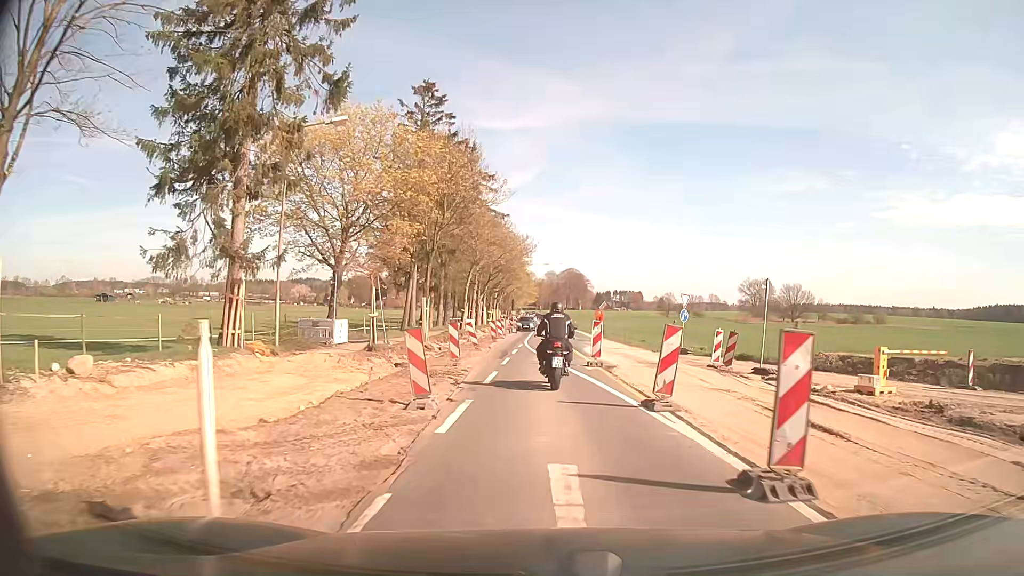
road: secondary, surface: asphalt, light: Day
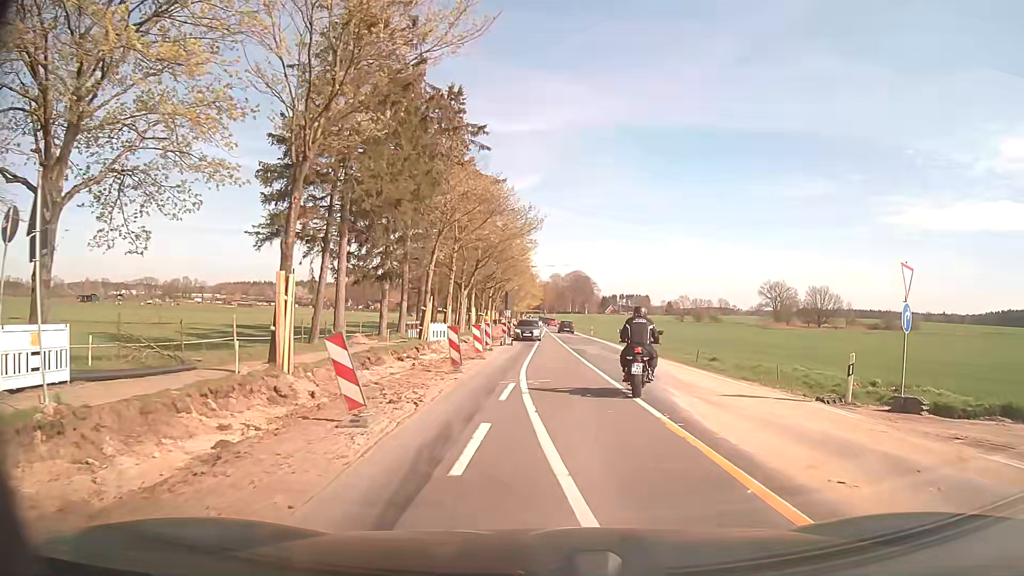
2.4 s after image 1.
(-0.2, +19.7) m; 0°
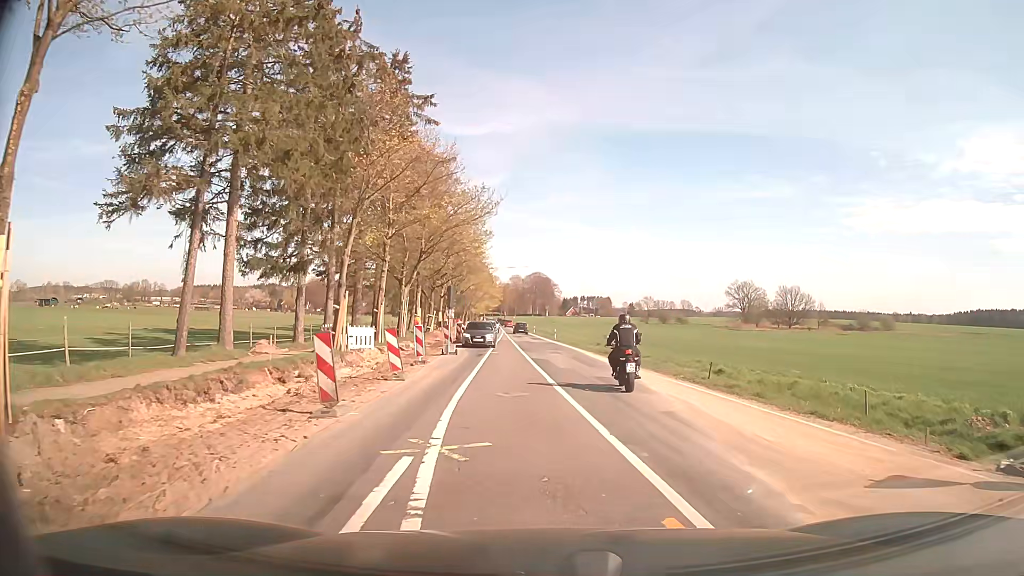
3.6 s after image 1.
(+0.2, +7.9) m; +2°
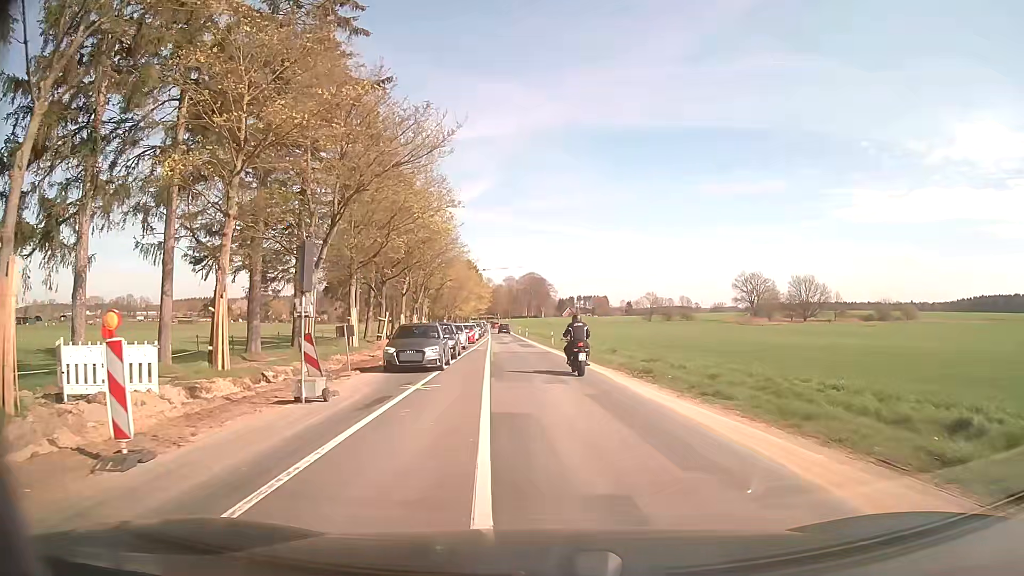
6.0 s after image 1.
(+0.7, +16.4) m; +2°
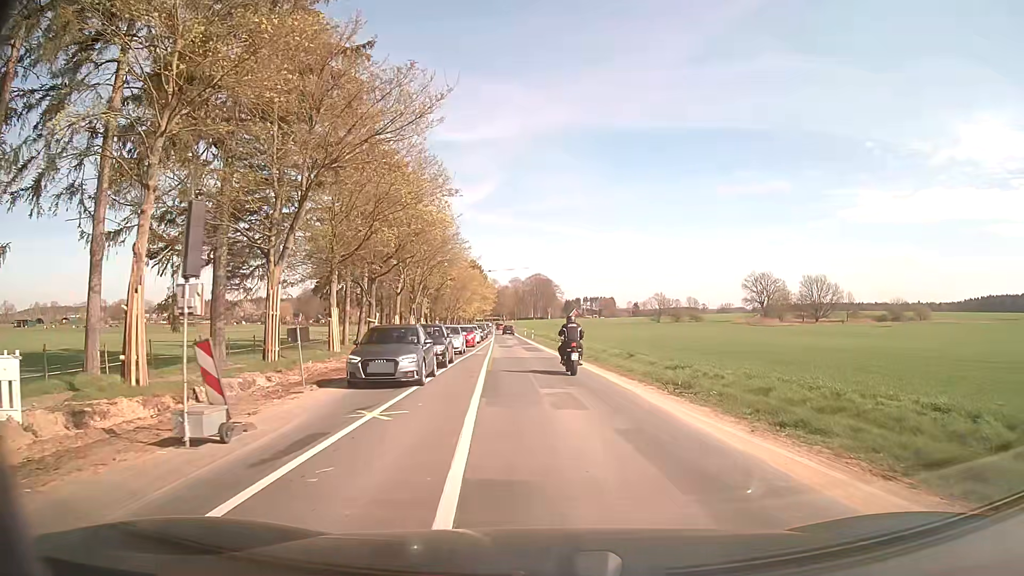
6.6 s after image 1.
(0.0, +4.5) m; 0°
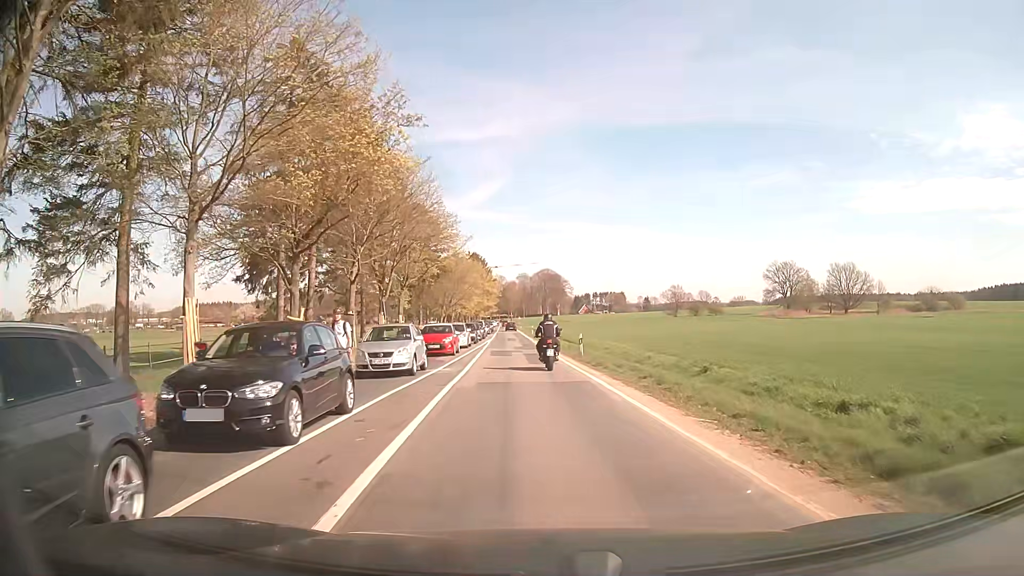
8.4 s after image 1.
(-0.1, +14.3) m; 0°
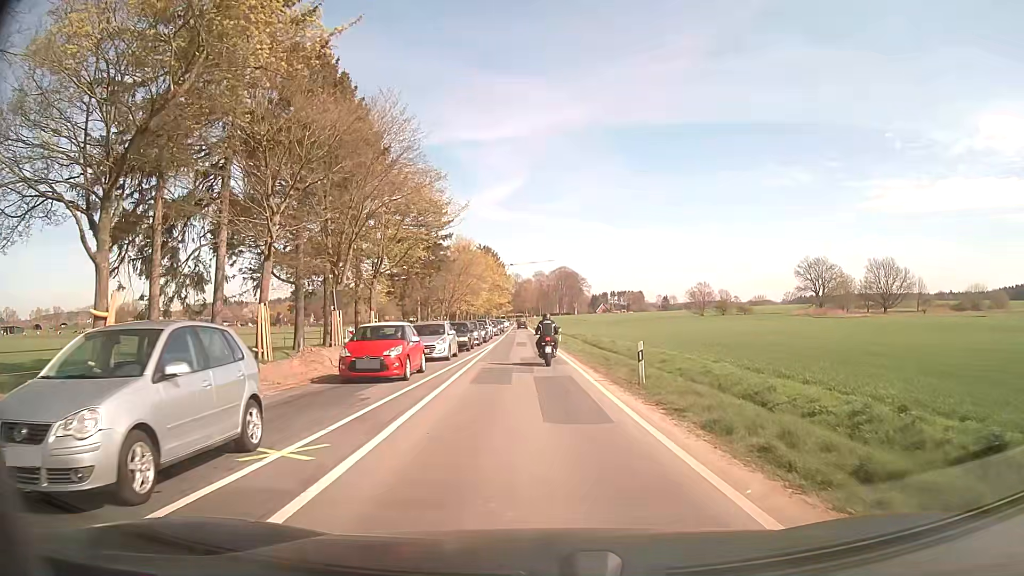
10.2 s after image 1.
(-0.4, +13.7) m; -2°
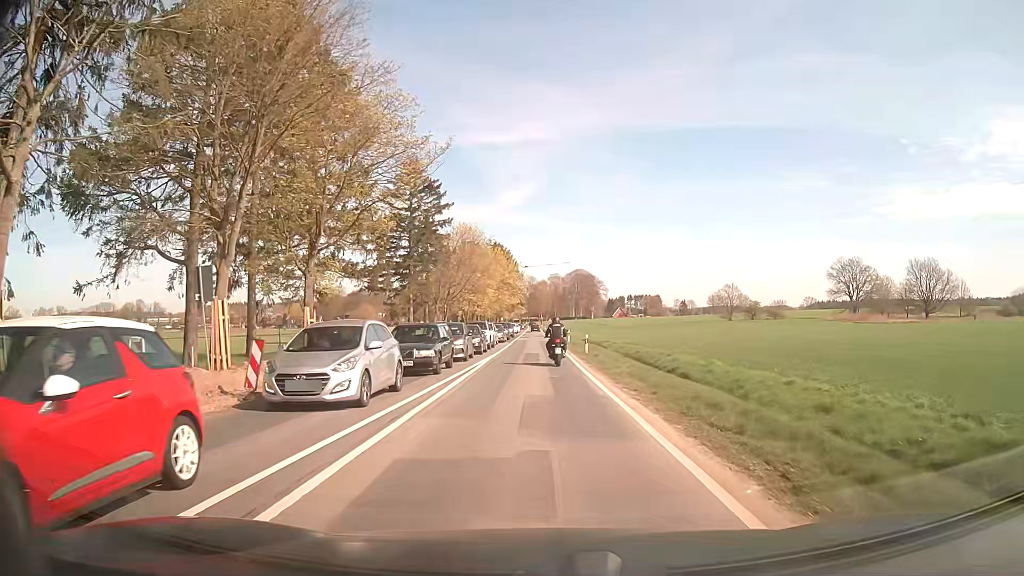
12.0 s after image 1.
(-0.3, +13.8) m; -2°
(0, +10) (0, +20) (0, +30) (0, +40) (0, +50) (-1, +60) (-1, +70) (-1, +80) (-1, +90) (-1, +100) m
